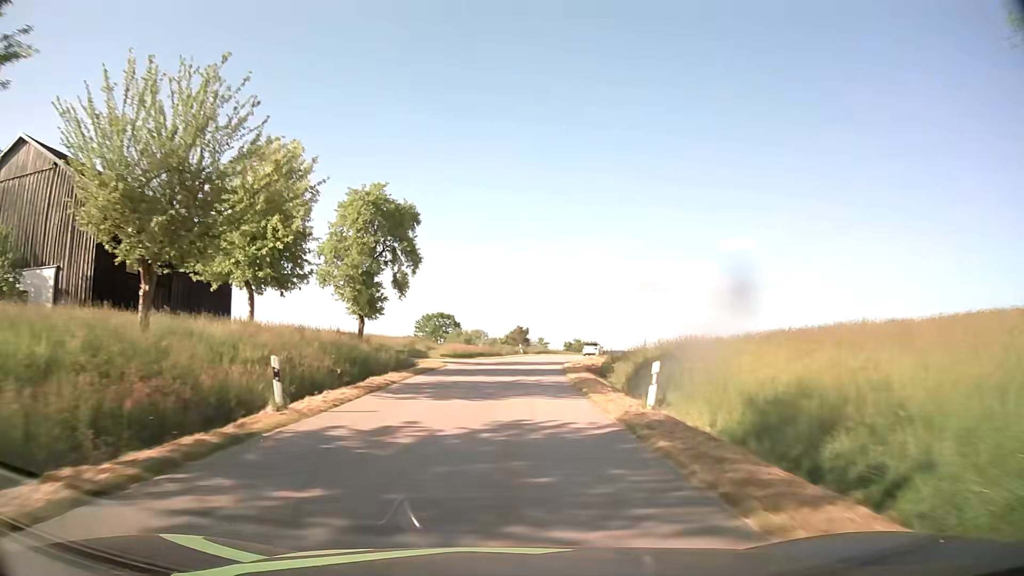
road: tertiary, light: Day
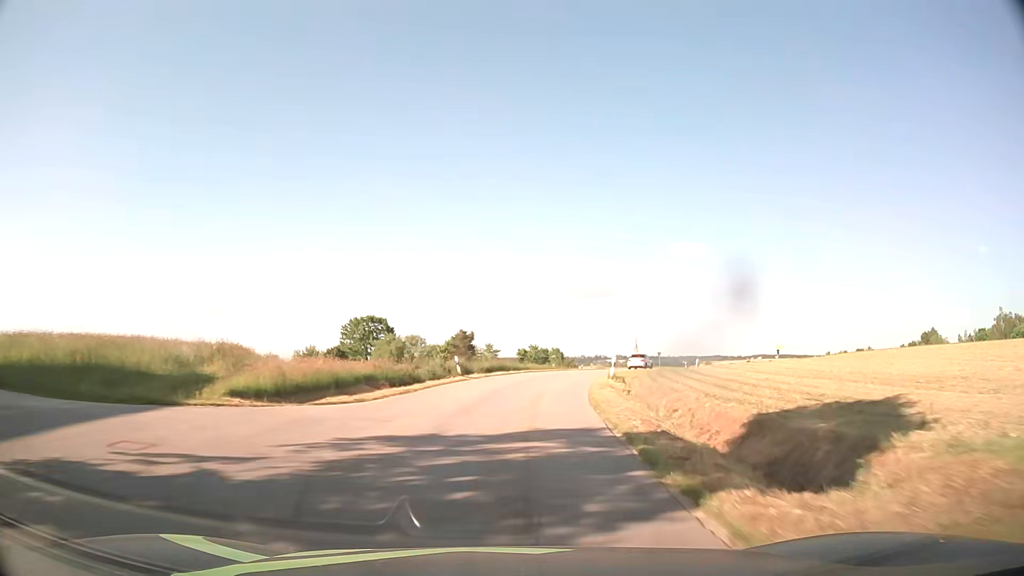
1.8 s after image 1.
(+1.0, +31.5) m; +4°
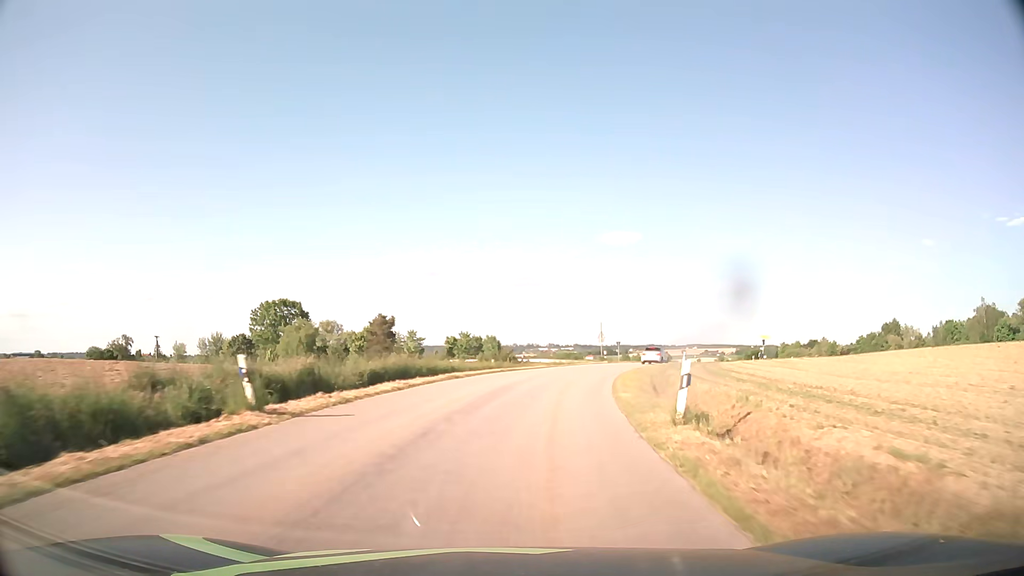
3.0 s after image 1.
(+0.9, +20.1) m; +6°
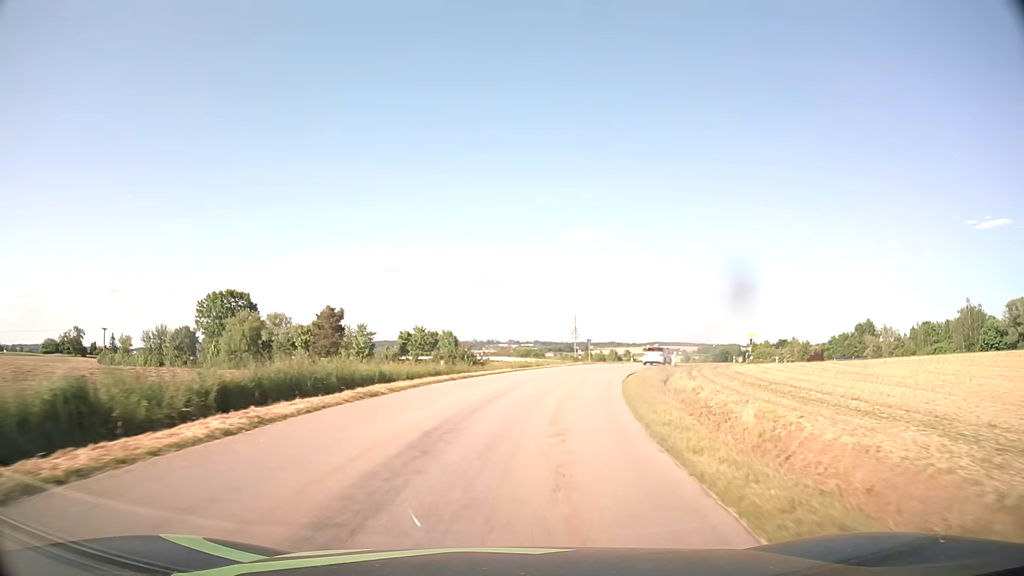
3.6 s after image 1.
(+0.2, +9.3) m; +3°
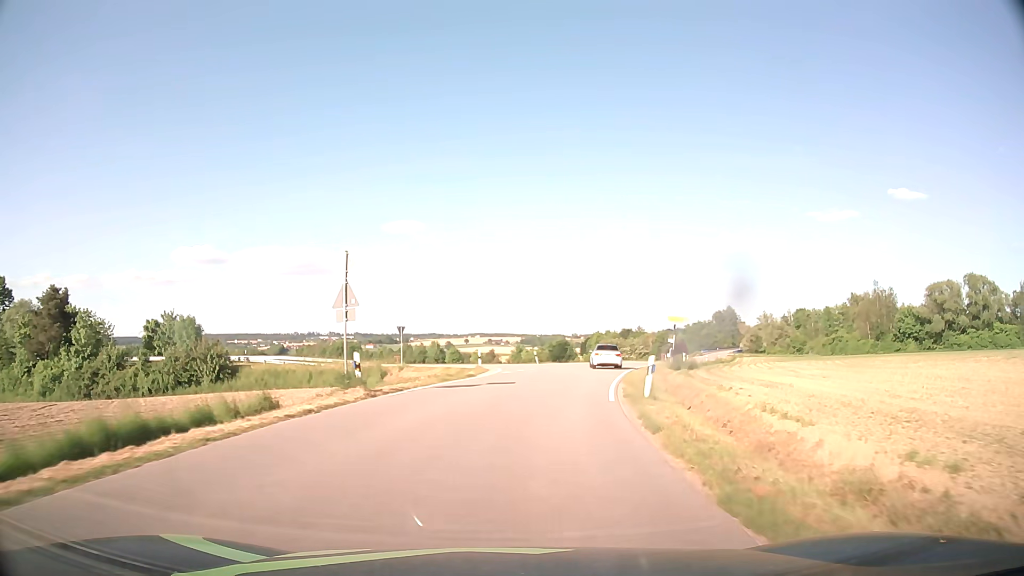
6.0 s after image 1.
(+4.4, +32.8) m; +15°
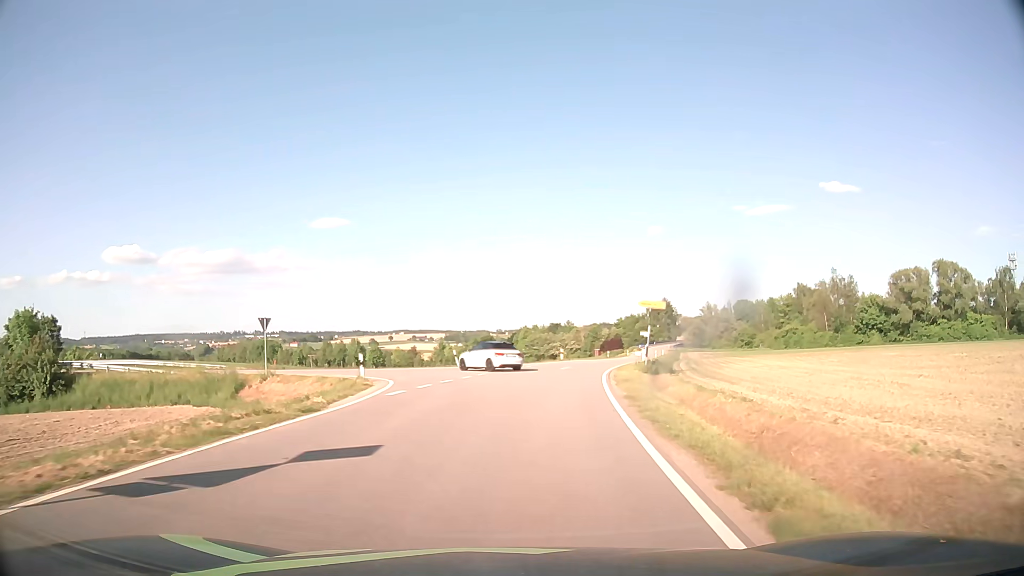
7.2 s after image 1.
(+0.8, +14.2) m; +6°
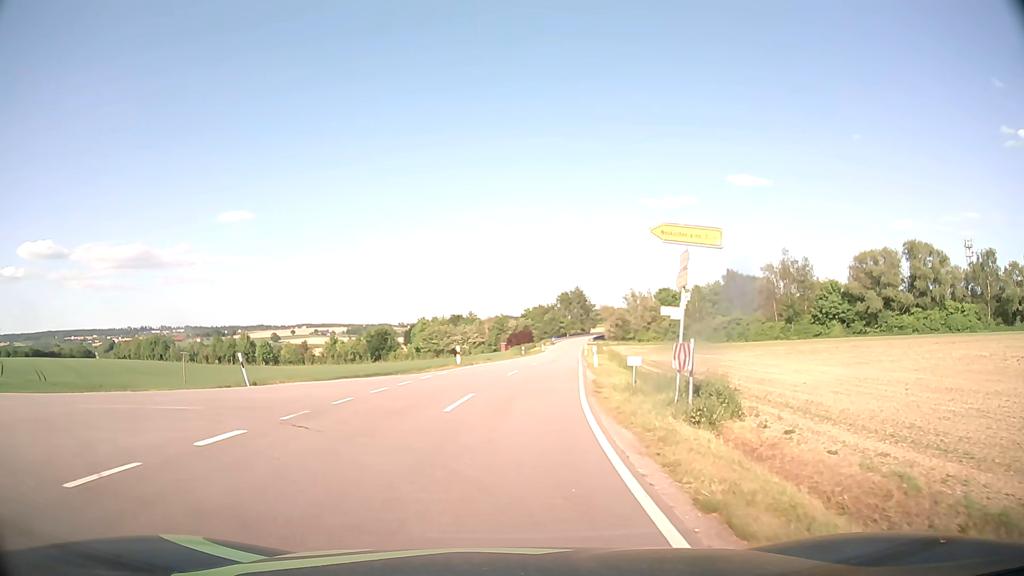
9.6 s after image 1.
(+1.9, +22.1) m; +8°
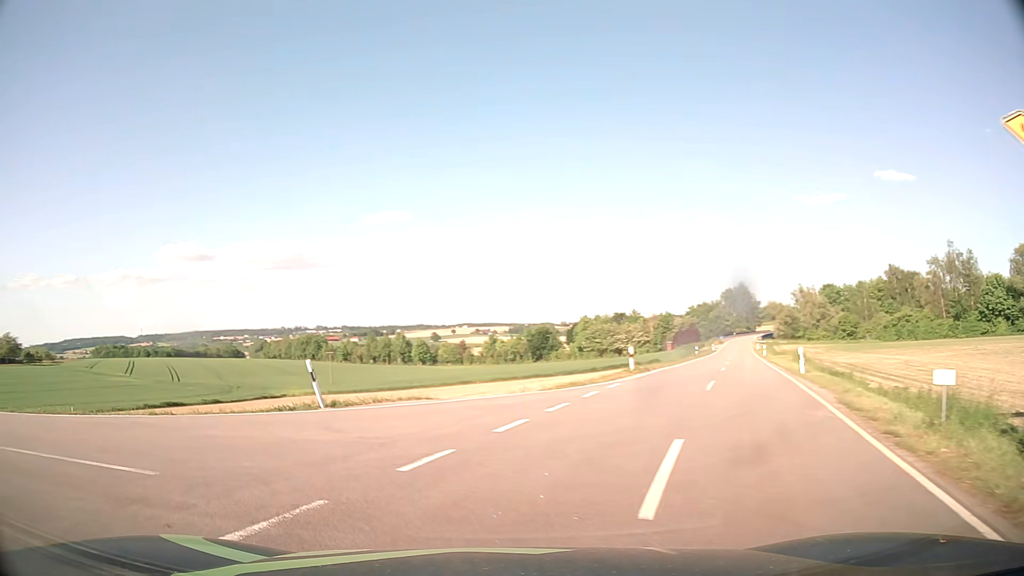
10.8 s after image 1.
(-0.5, +7.3) m; -13°
(-4, +9) (-14, +12) (-23, +15) (-33, +17) (-43, +19) (-52, +22) (-62, +24) (-72, +27) (-81, +29) (-91, +32) m
